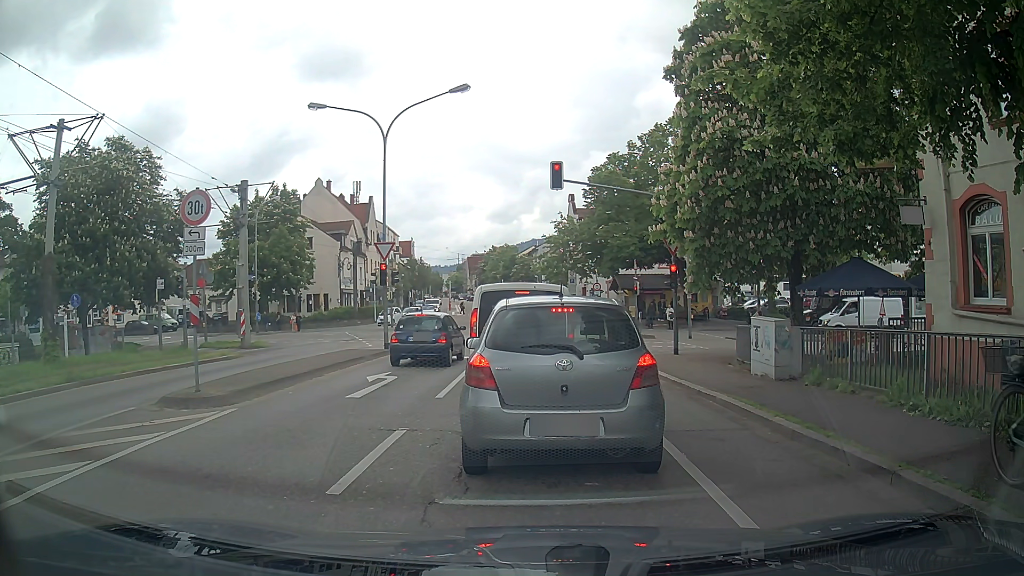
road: tertiary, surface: asphalt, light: Day
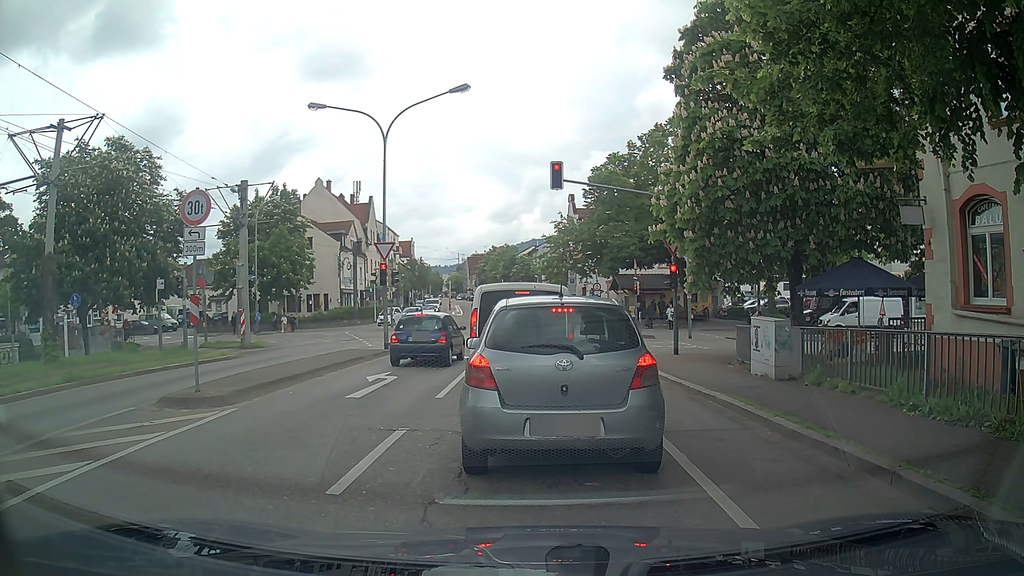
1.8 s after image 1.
(0.0, 0.0) m; 0°
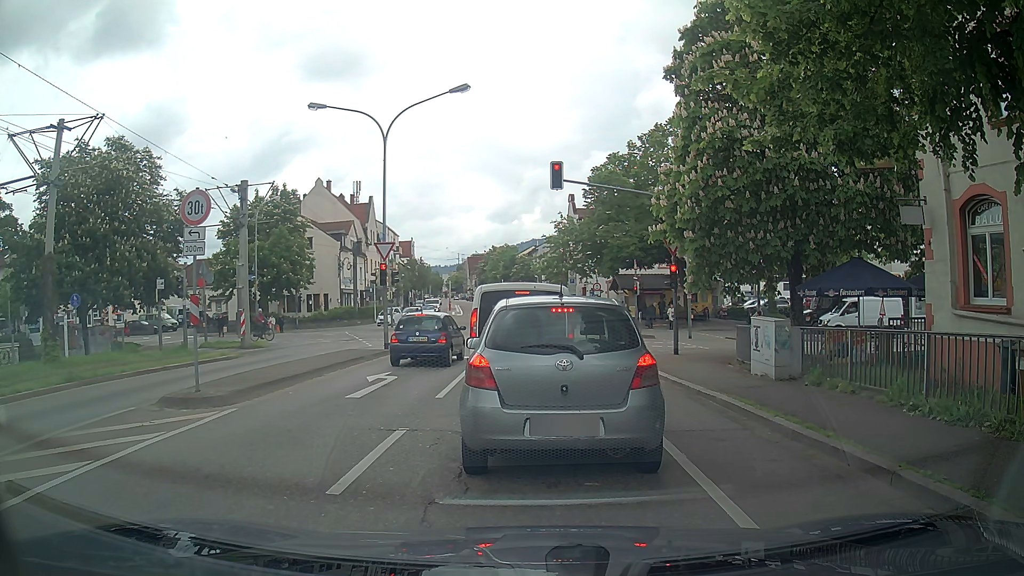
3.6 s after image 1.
(0.0, 0.0) m; 0°
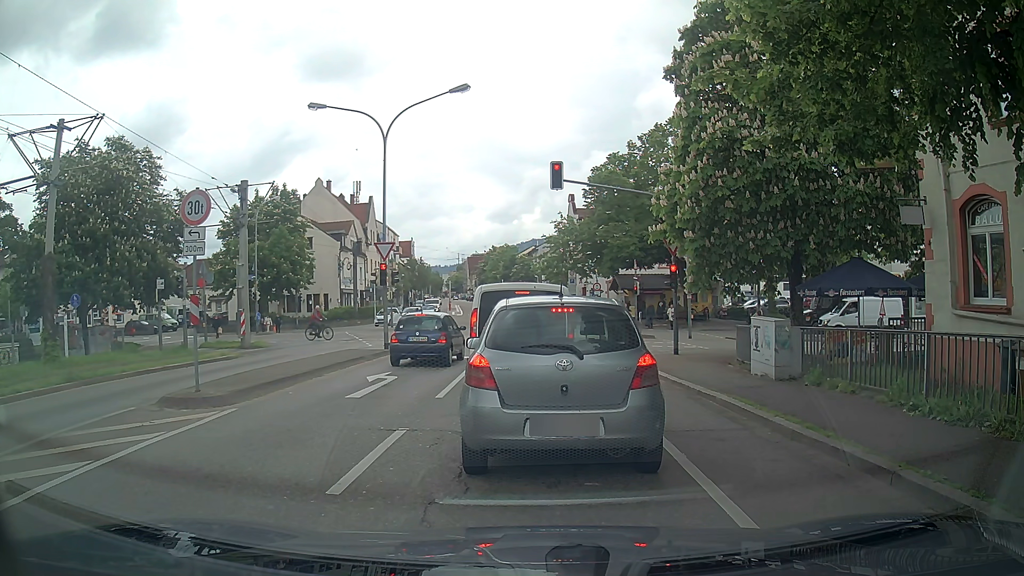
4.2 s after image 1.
(0.0, 0.0) m; 0°
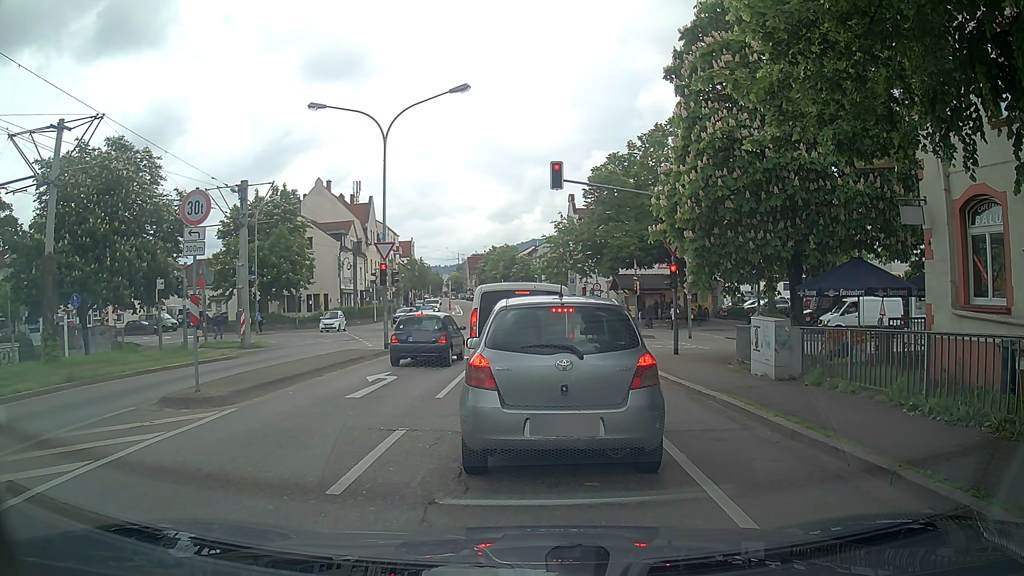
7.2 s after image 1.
(0.0, 0.0) m; 0°
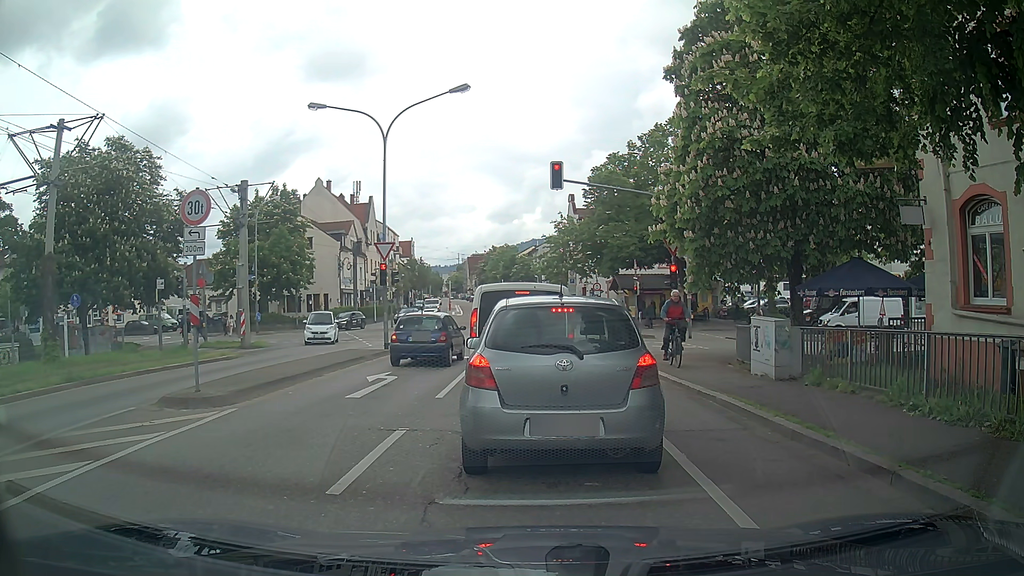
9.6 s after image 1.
(0.0, 0.0) m; 0°
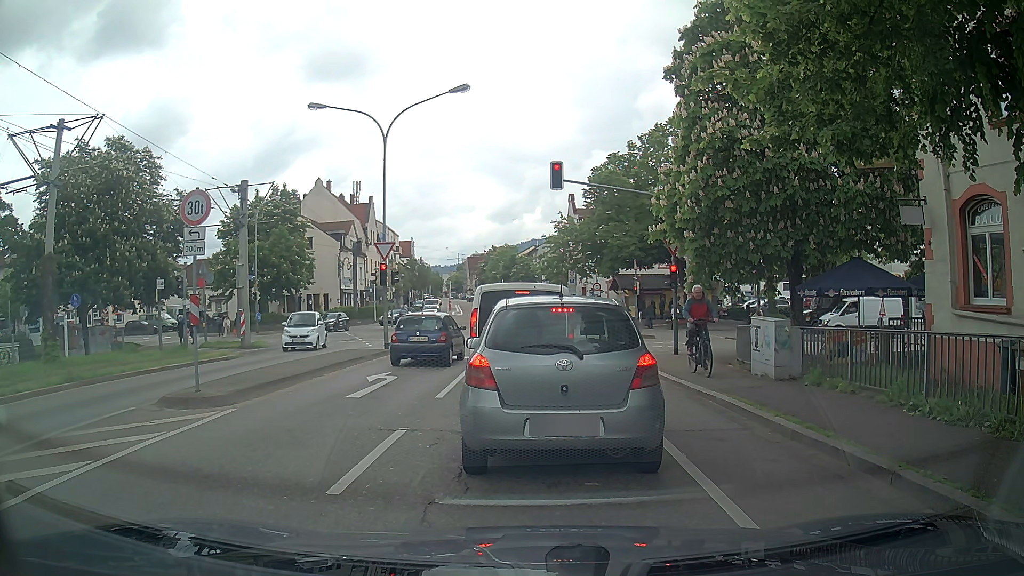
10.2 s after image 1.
(0.0, 0.0) m; 0°
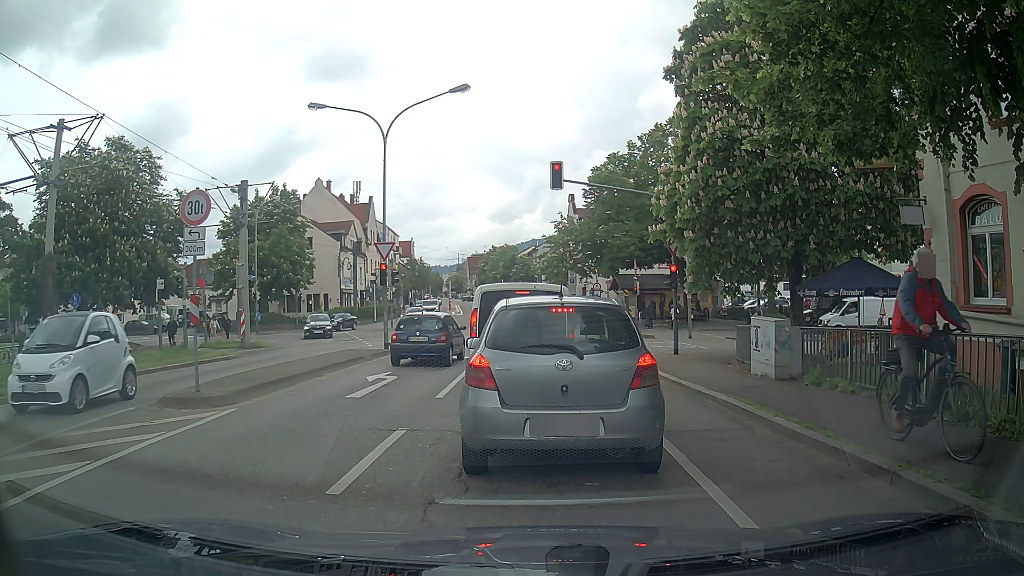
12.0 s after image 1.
(0.0, 0.0) m; 0°
